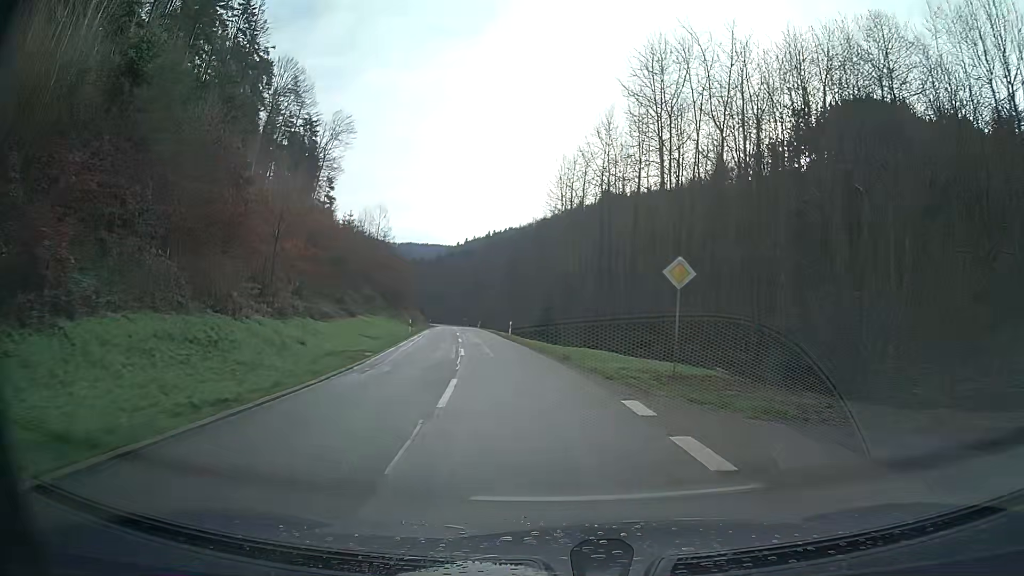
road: tertiary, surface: asphalt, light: Day
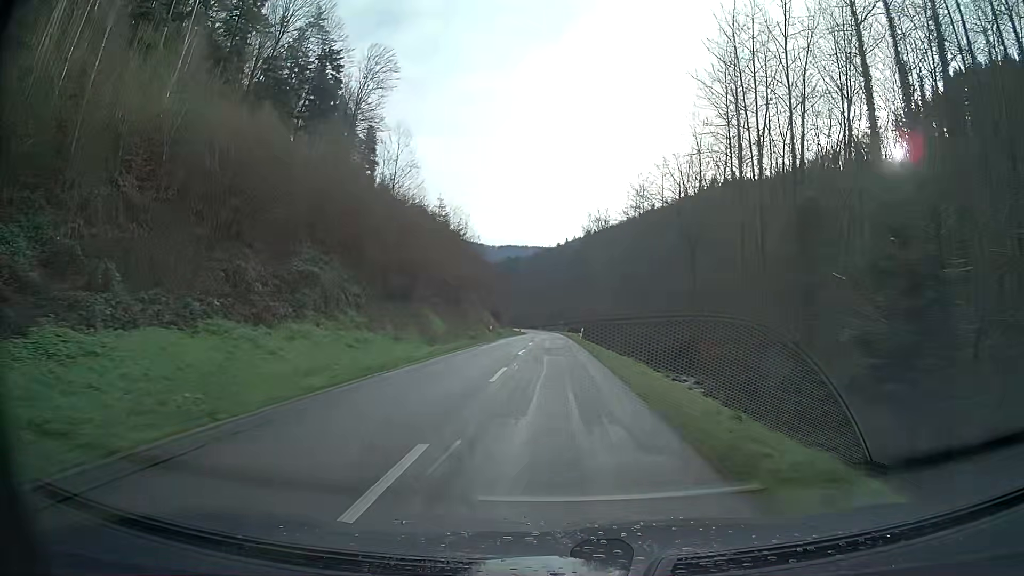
(-3.9, +43.8) m; -9°
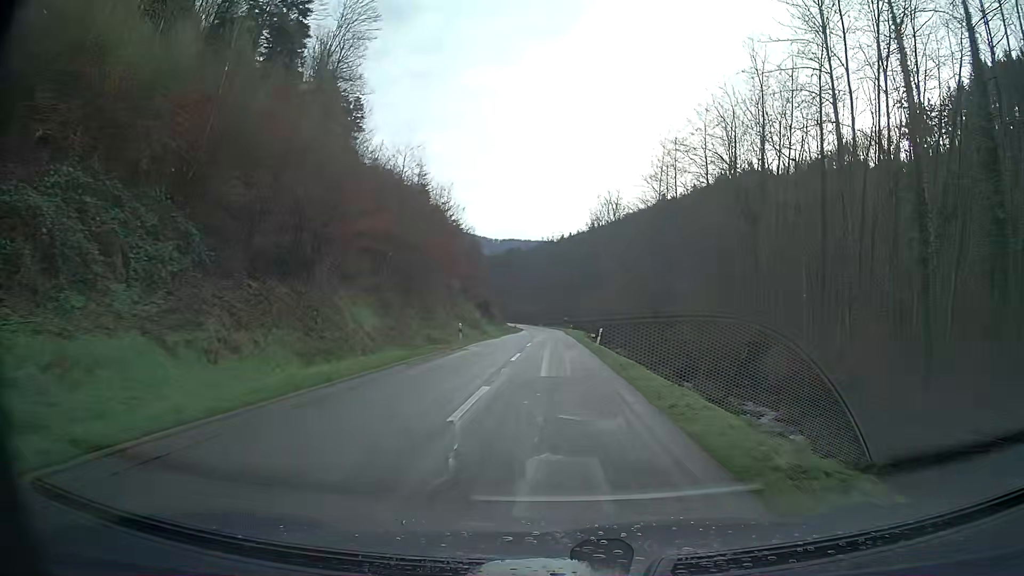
(+0.1, +18.1) m; +1°
